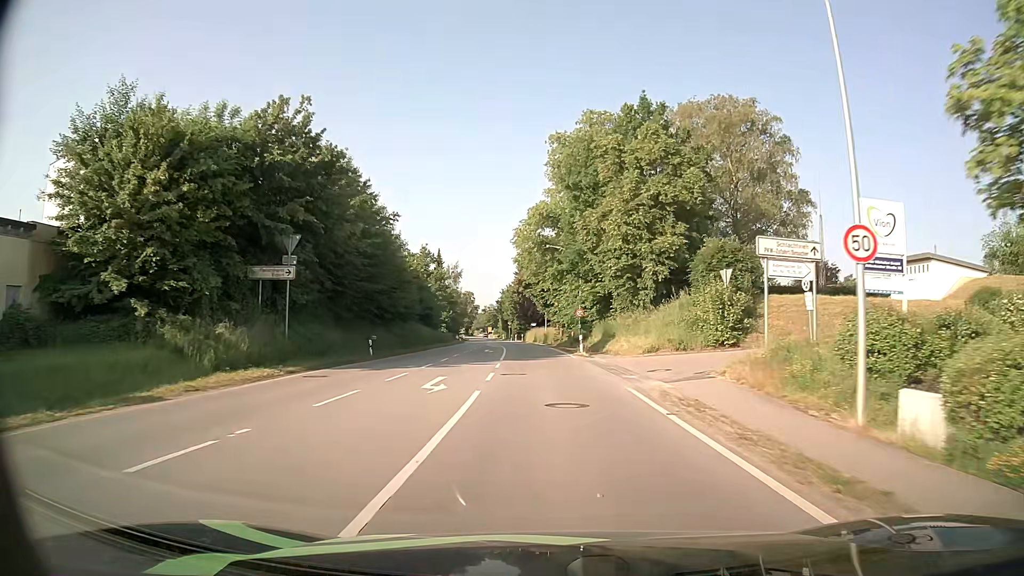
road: secondary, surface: asphalt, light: Day
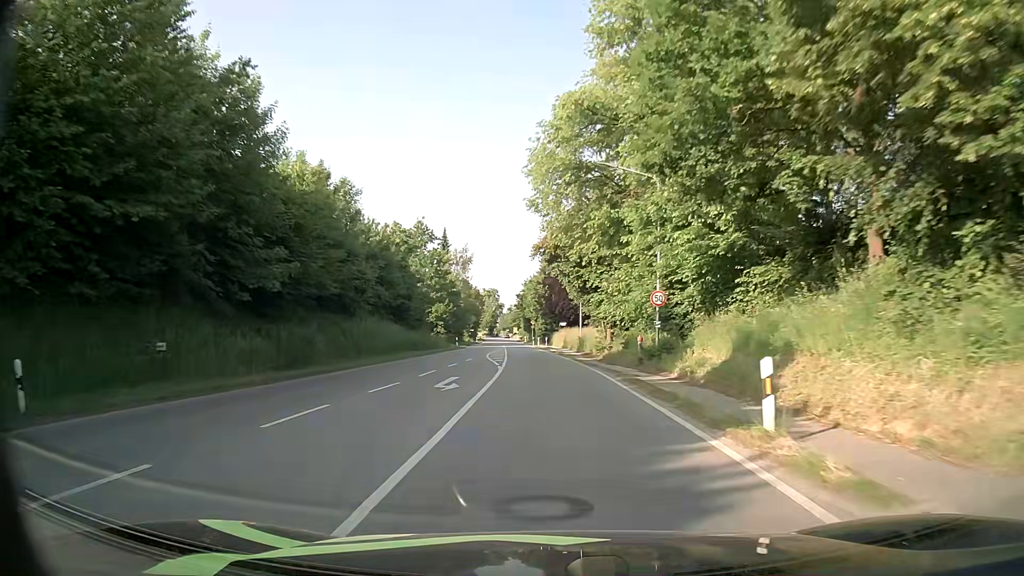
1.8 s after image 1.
(-0.5, +27.1) m; -2°
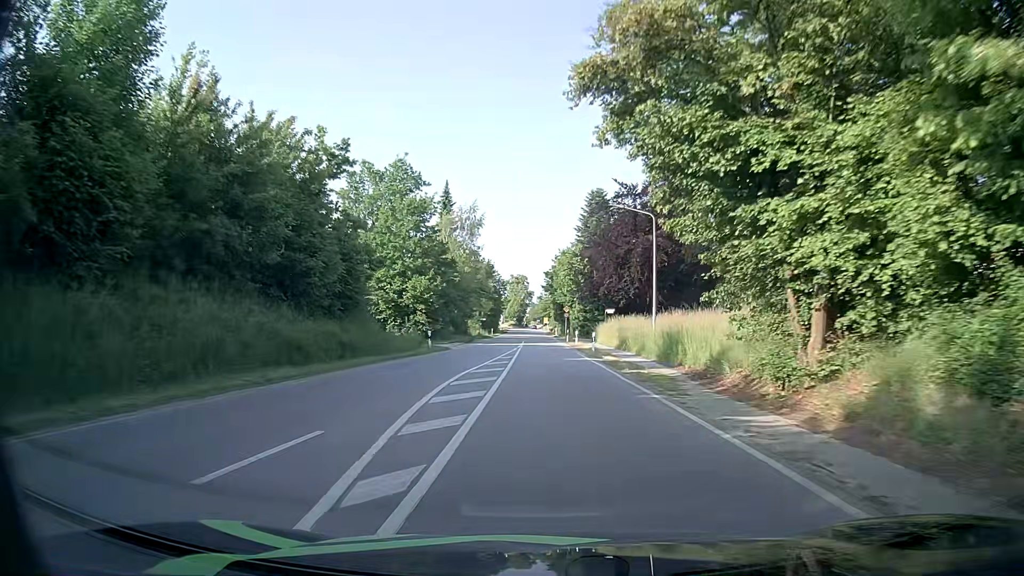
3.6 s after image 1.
(-0.8, +28.0) m; -3°
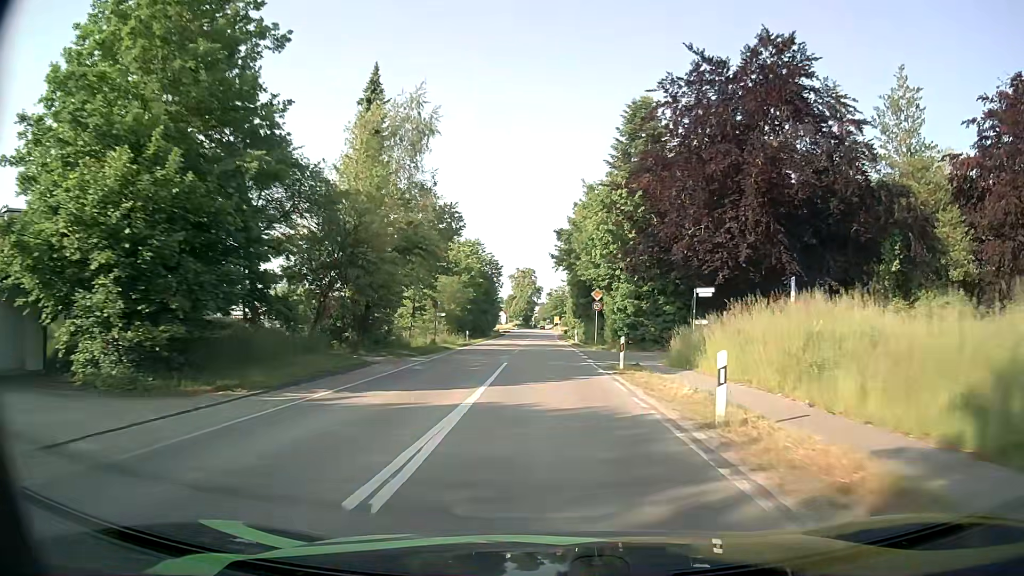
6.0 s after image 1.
(-0.2, +36.1) m; -1°
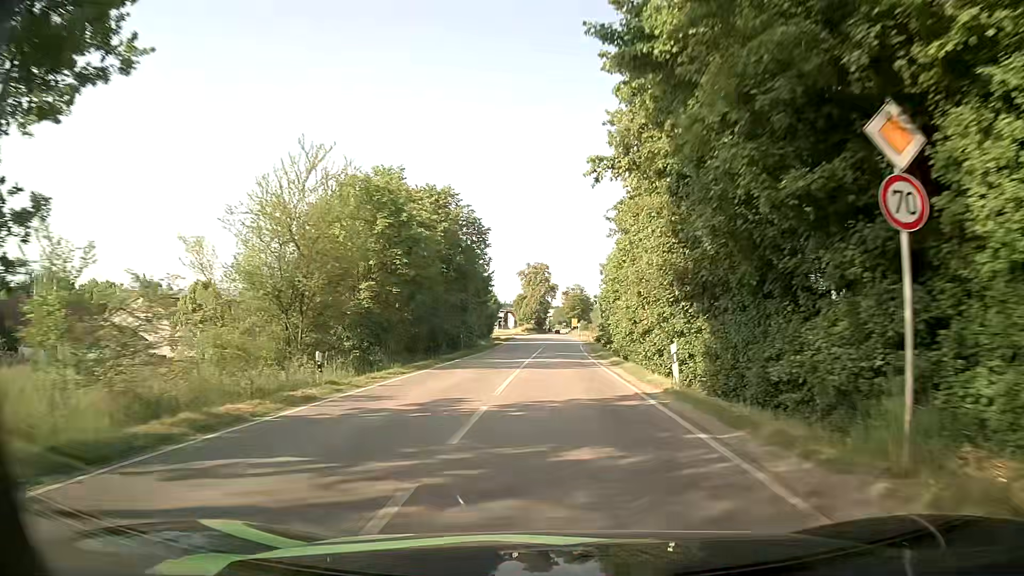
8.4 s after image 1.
(-0.4, +36.3) m; -1°
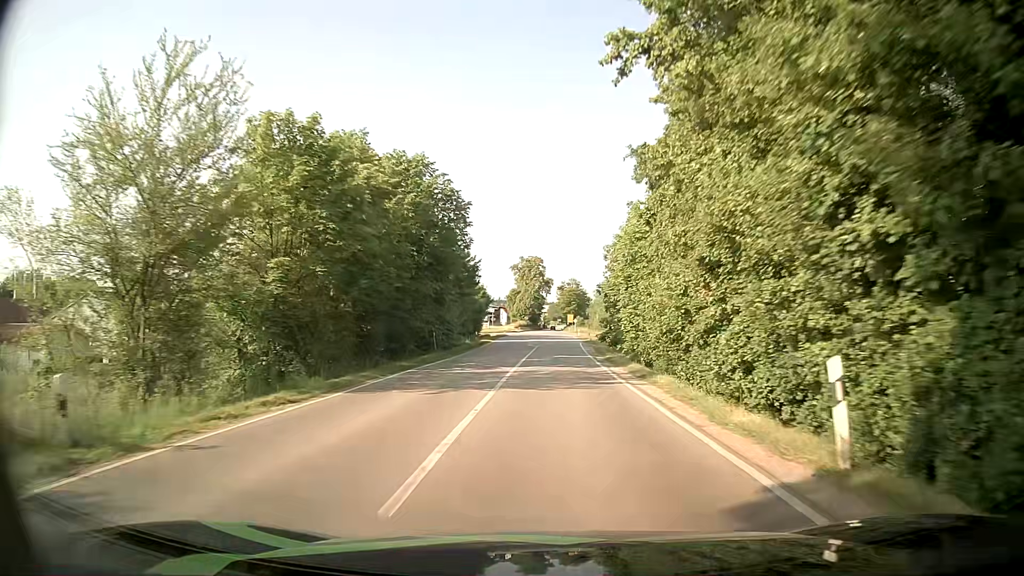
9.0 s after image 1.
(+0.1, +9.3) m; 0°
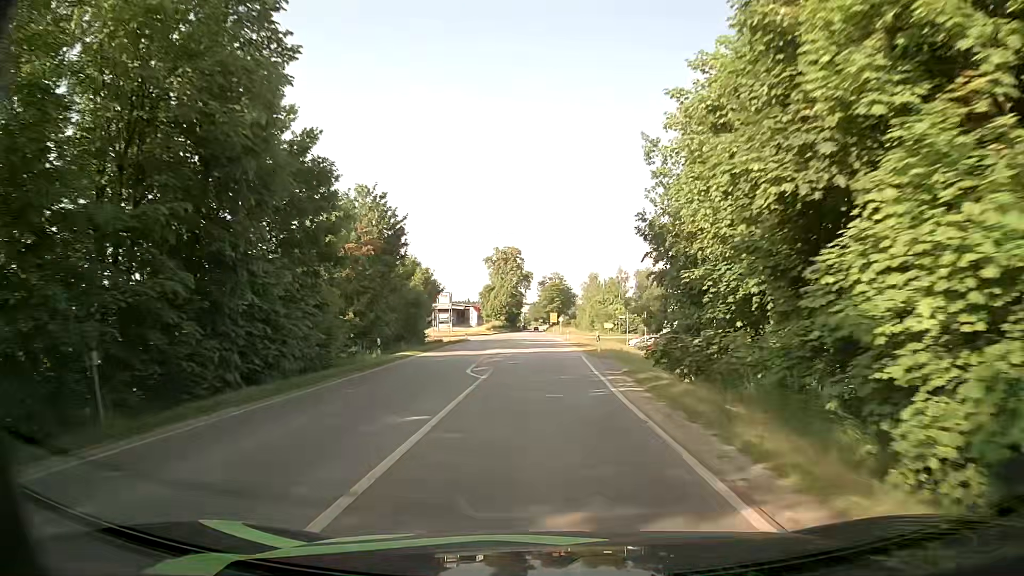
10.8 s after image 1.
(+0.7, +28.4) m; +2°
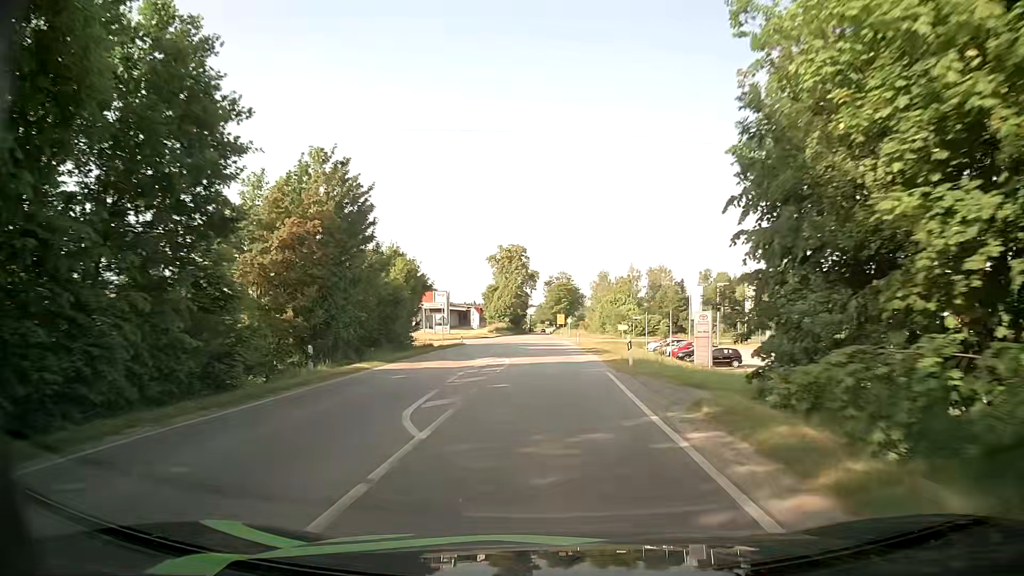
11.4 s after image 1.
(-0.1, +9.5) m; -2°
(0, +10) (0, +20) (+1, +30) (+1, +40) (+1, +50) (+1, +60) (+1, +70) (+1, +80) (+1, +90) (+1, +100) m
